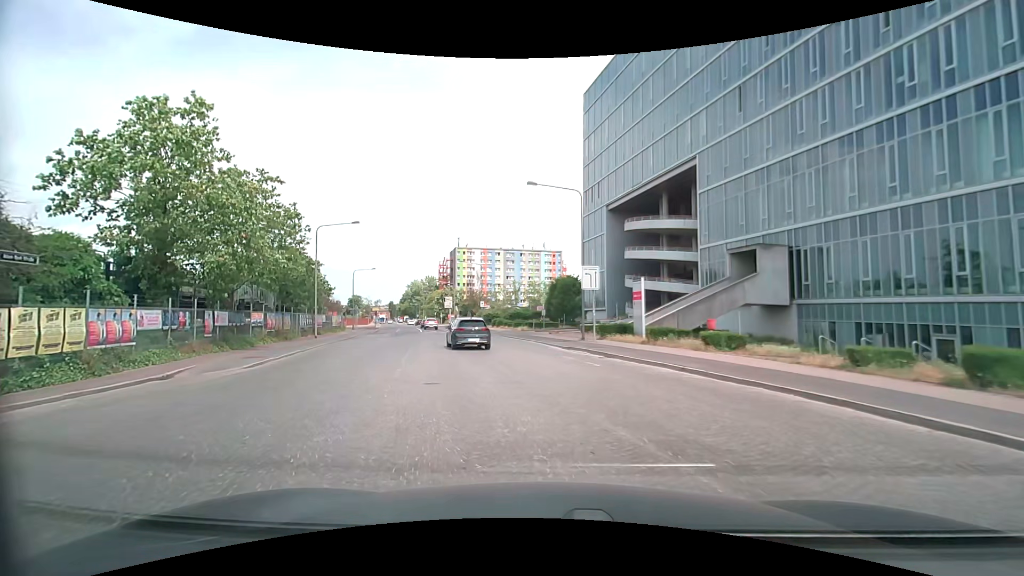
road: secondary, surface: sett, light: Day
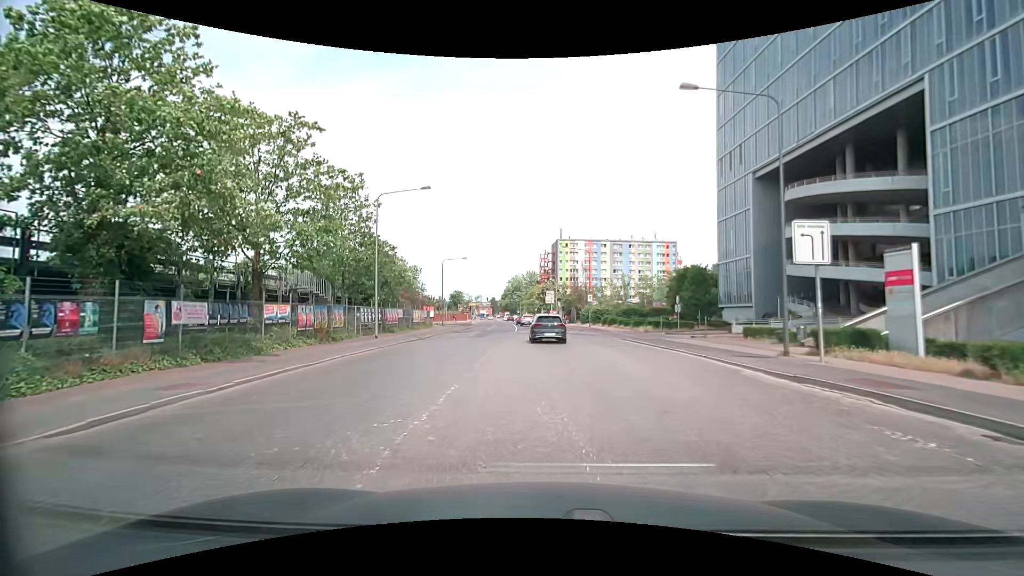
(-1.7, +11.9) m; -10°
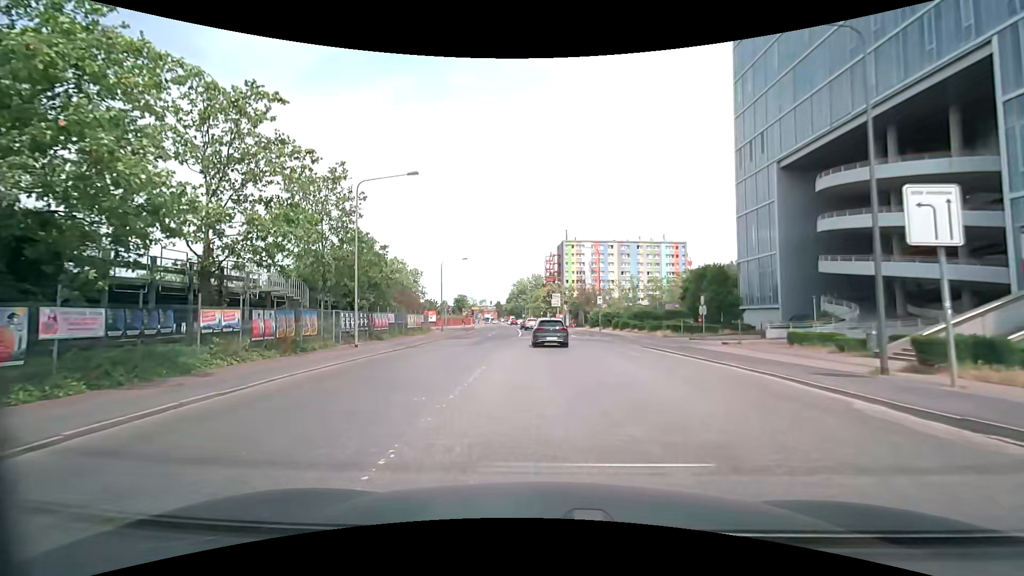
(-0.2, +4.5) m; -2°
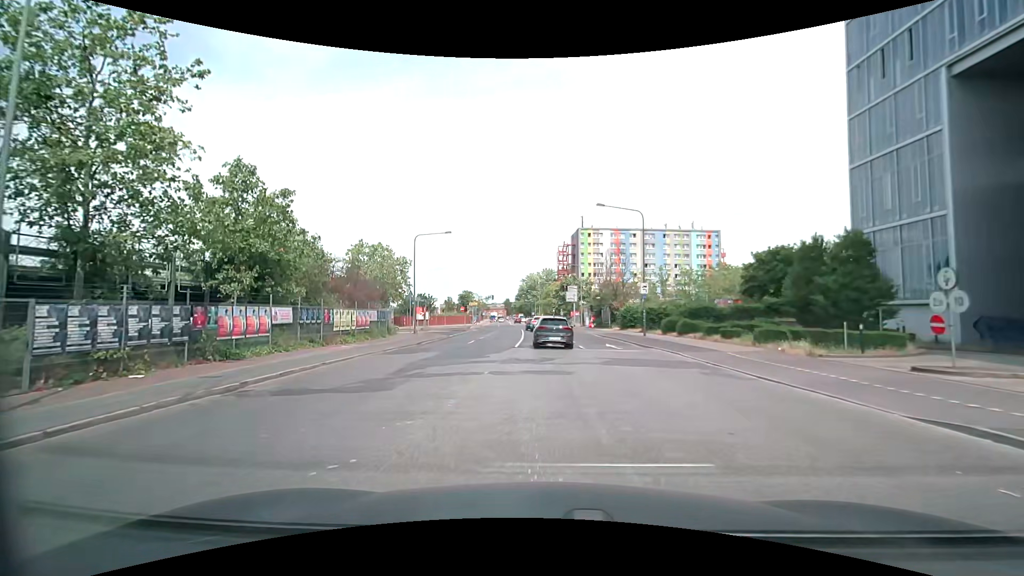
(-0.3, +19.0) m; -1°
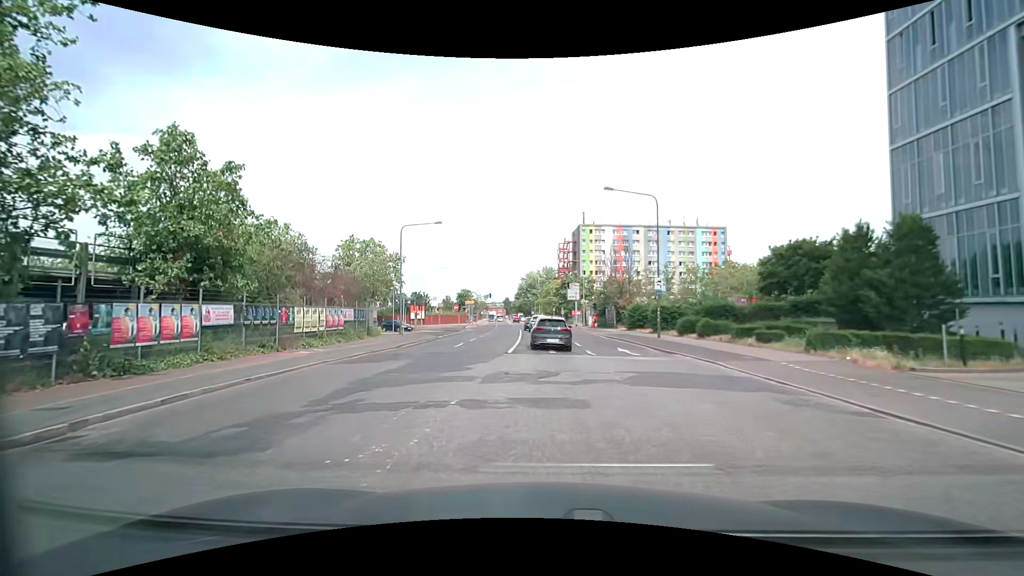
(0.0, +4.5) m; 0°
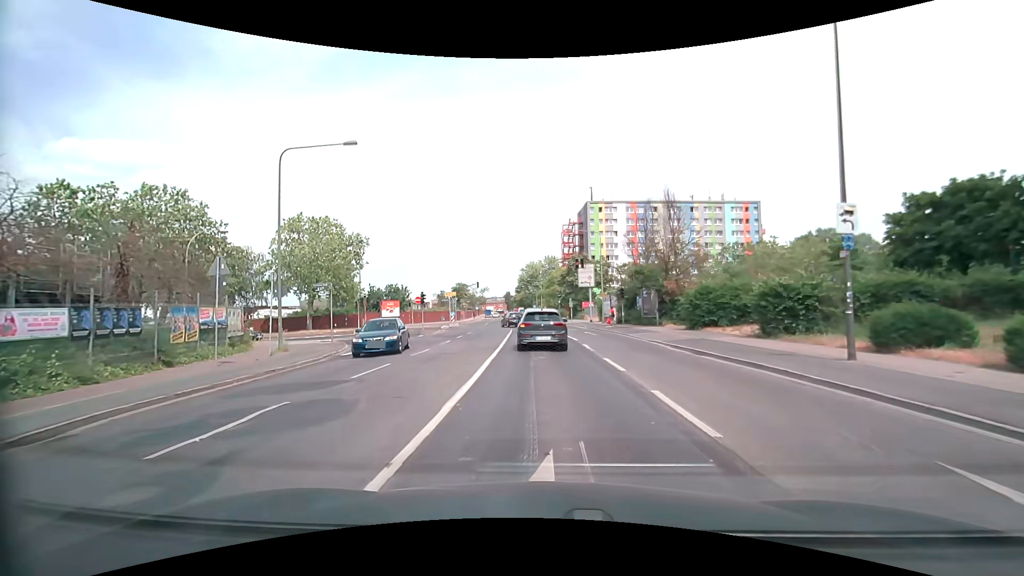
(+0.2, +19.5) m; 0°
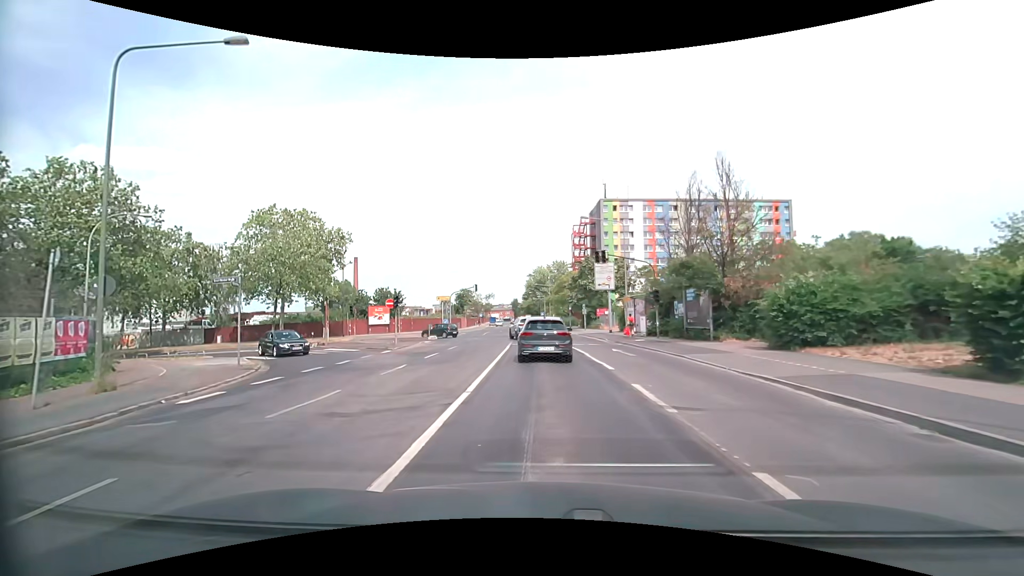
(-0.1, +9.7) m; -1°
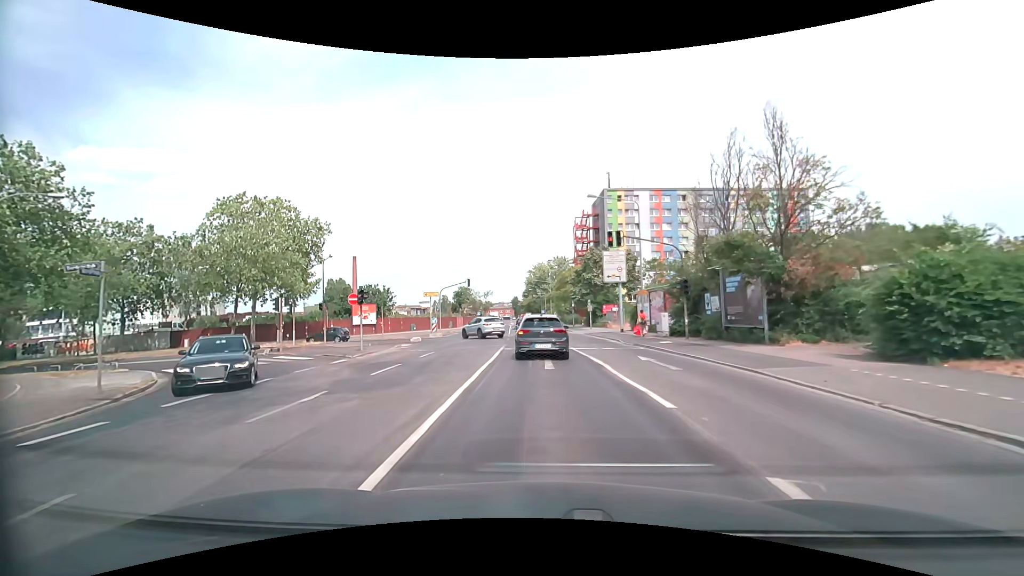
(0.0, +6.3) m; 0°
(0, +10) (0, +20) (-1, +30) (-3, +39) (-12, +45) (-21, +46) (-31, +46) (-41, +46) (-51, +46) (-61, +46) m
